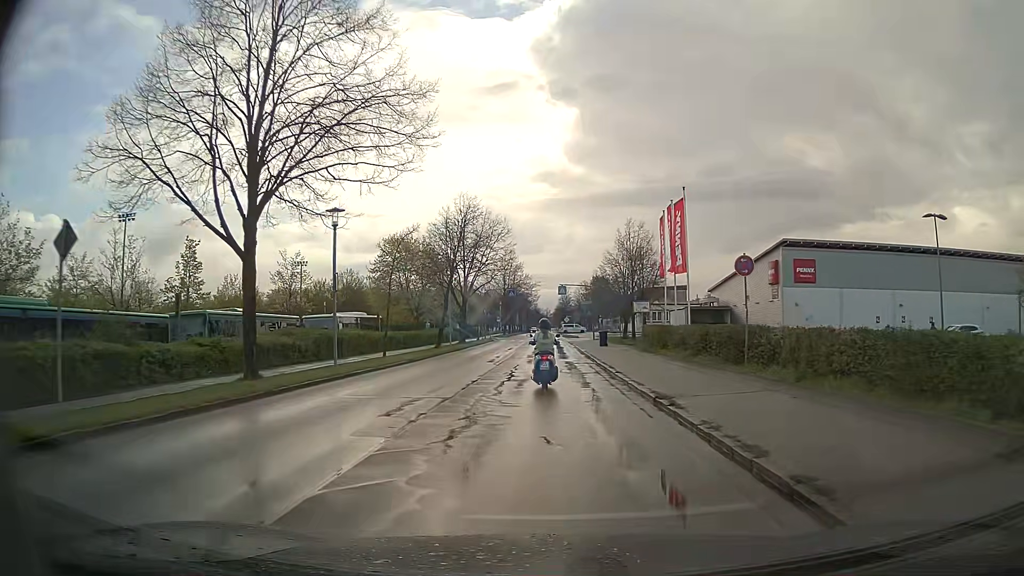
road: residential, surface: asphalt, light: Day
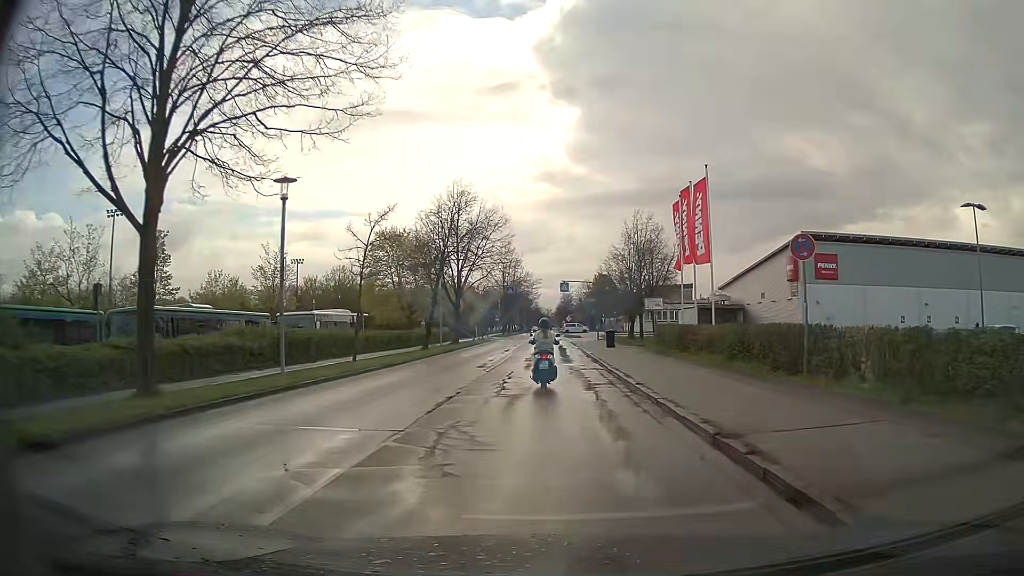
(0.0, +4.5) m; 0°
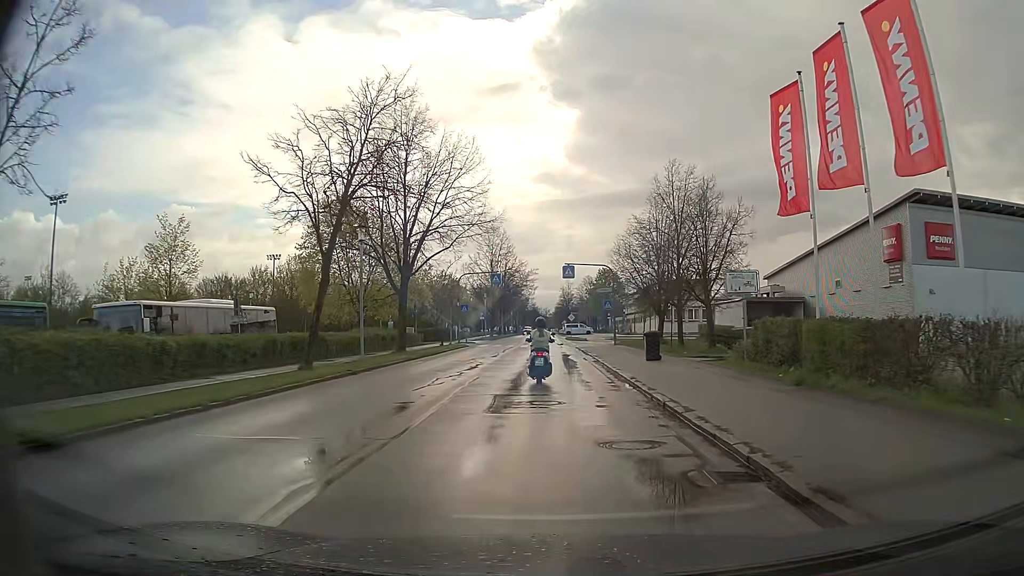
(0.0, +17.5) m; +1°
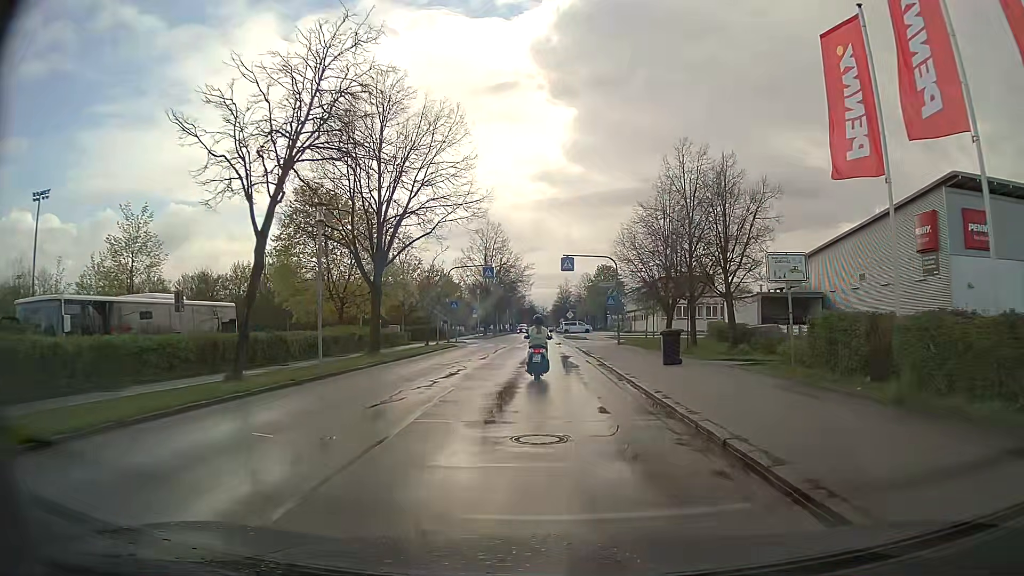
(0.0, +4.3) m; 0°
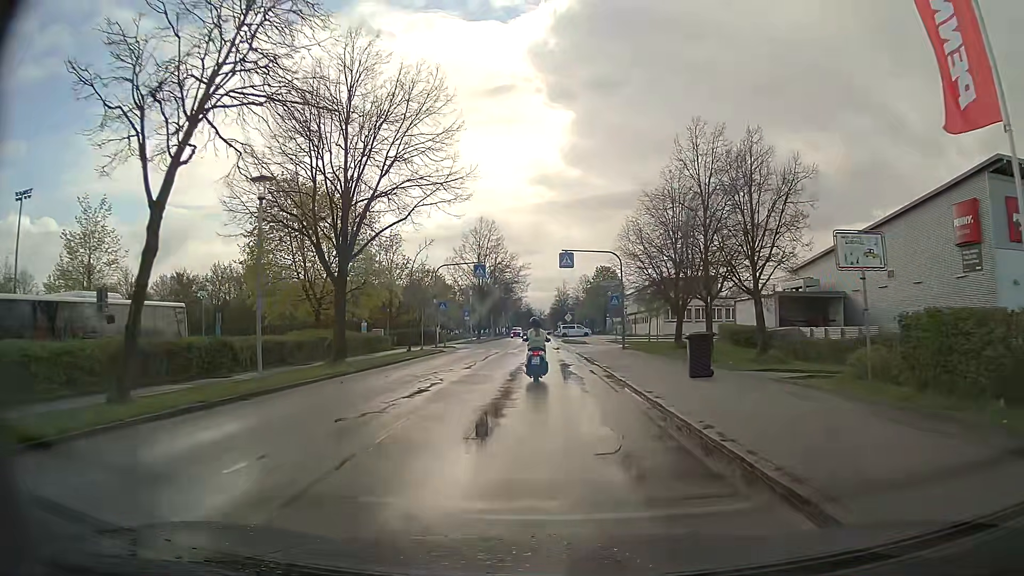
(0.0, +4.3) m; -1°
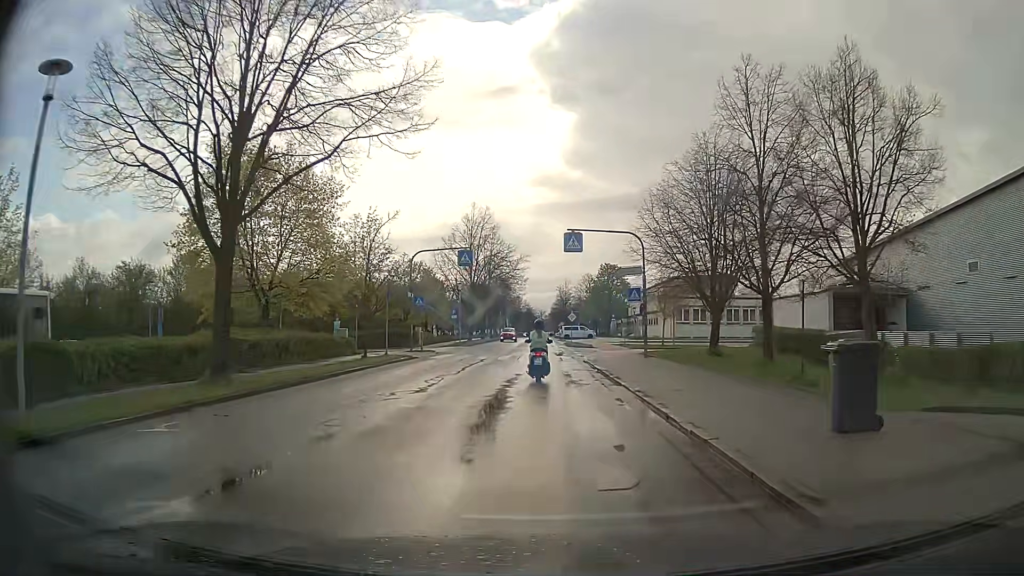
(+0.2, +8.5) m; +1°
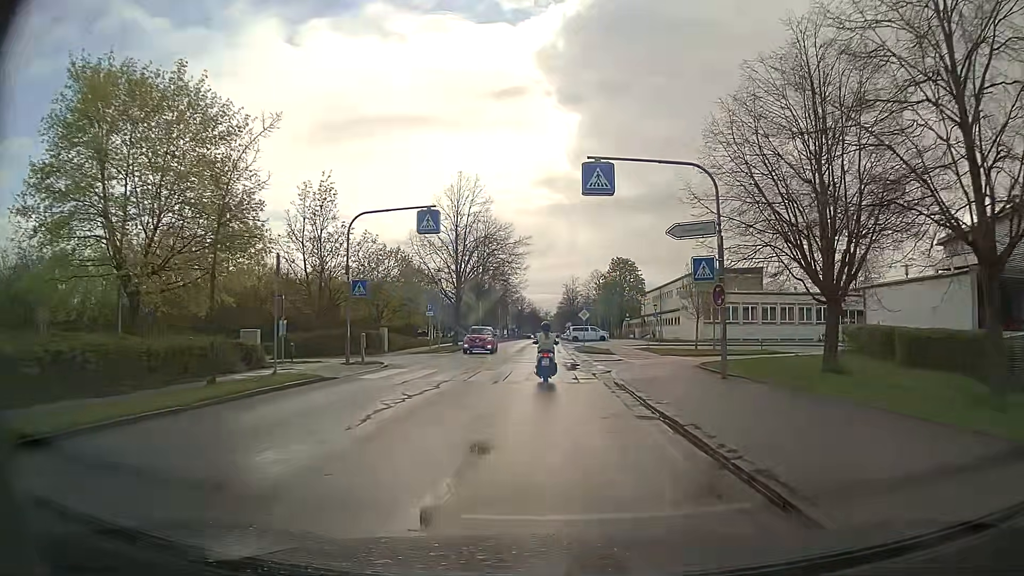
(-0.1, +12.7) m; 0°
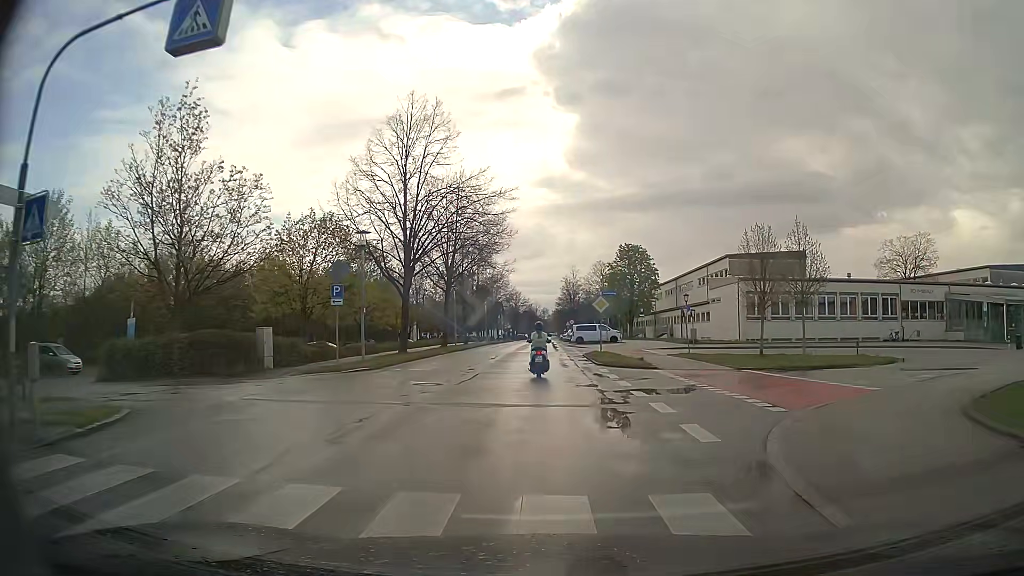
(-0.1, +17.0) m; 0°
(0, +10) (0, +20) (0, +30) (0, +40) (0, +50) (0, +60) (0, +70) (0, +80) (0, +90) (0, +100) m
